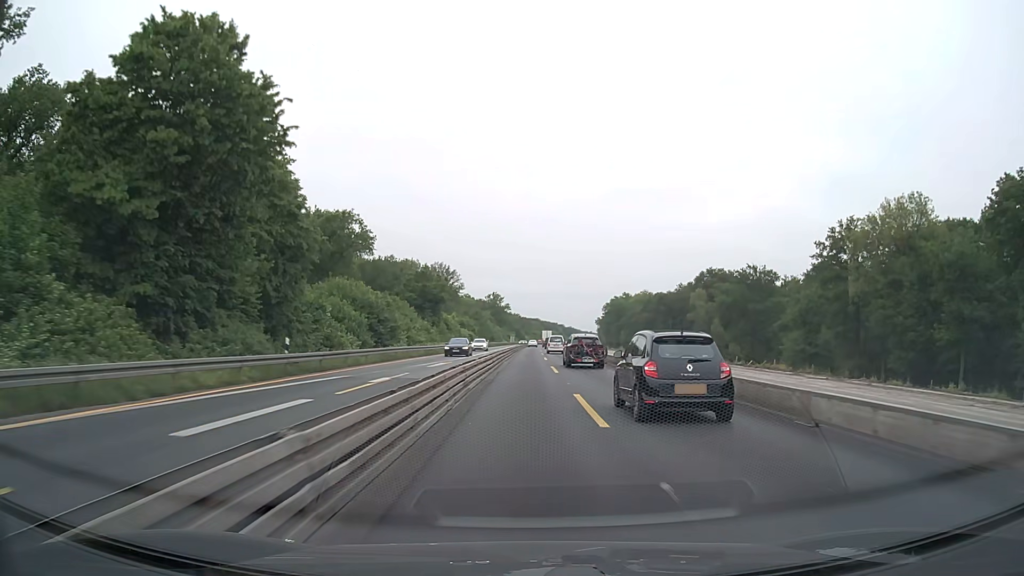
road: motorway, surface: asphalt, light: Day
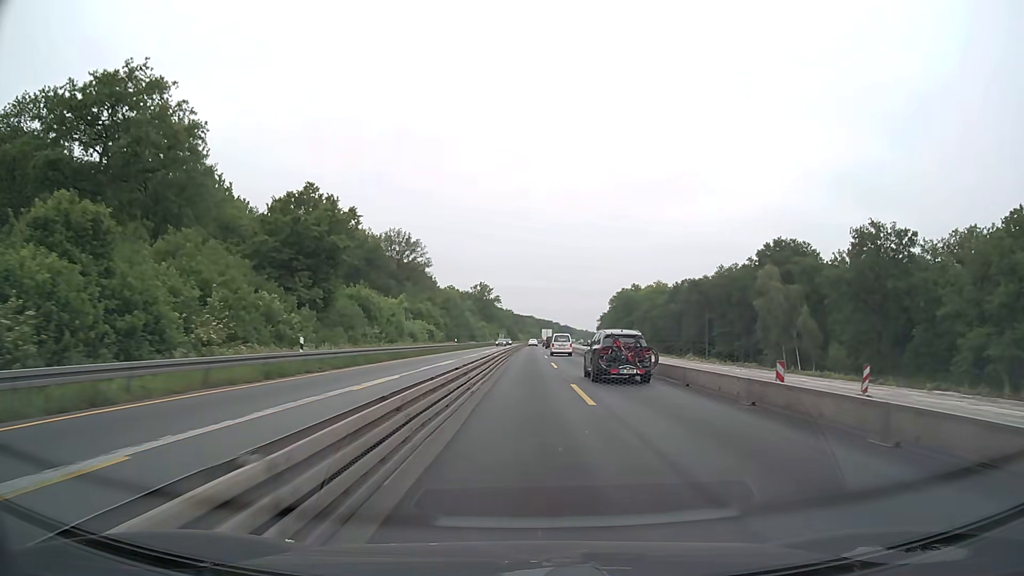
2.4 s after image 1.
(+0.2, +50.7) m; +1°
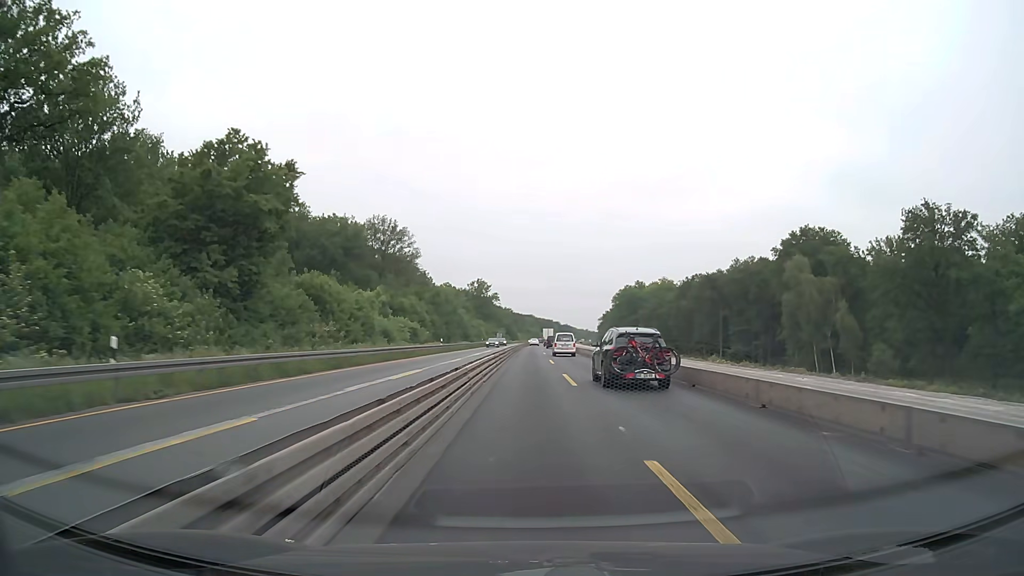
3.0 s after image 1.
(0.0, +12.7) m; 0°
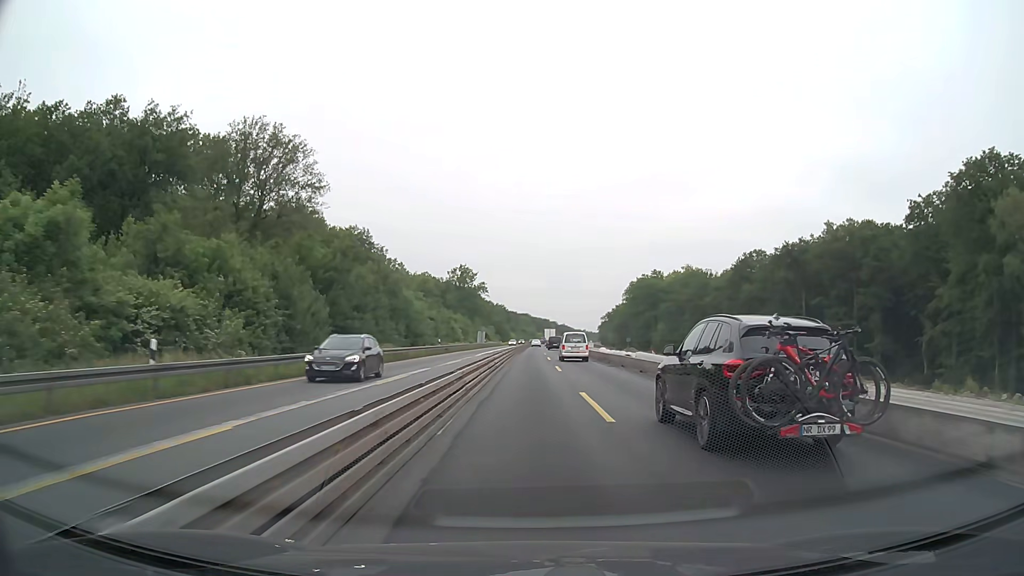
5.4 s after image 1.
(+0.2, +50.7) m; 0°
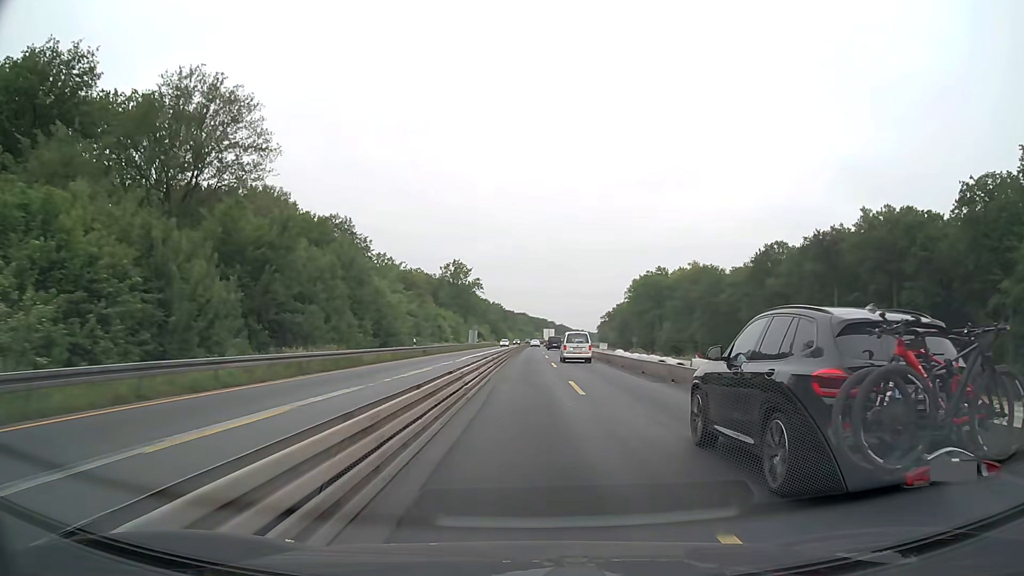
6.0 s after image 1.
(0.0, +12.7) m; 0°
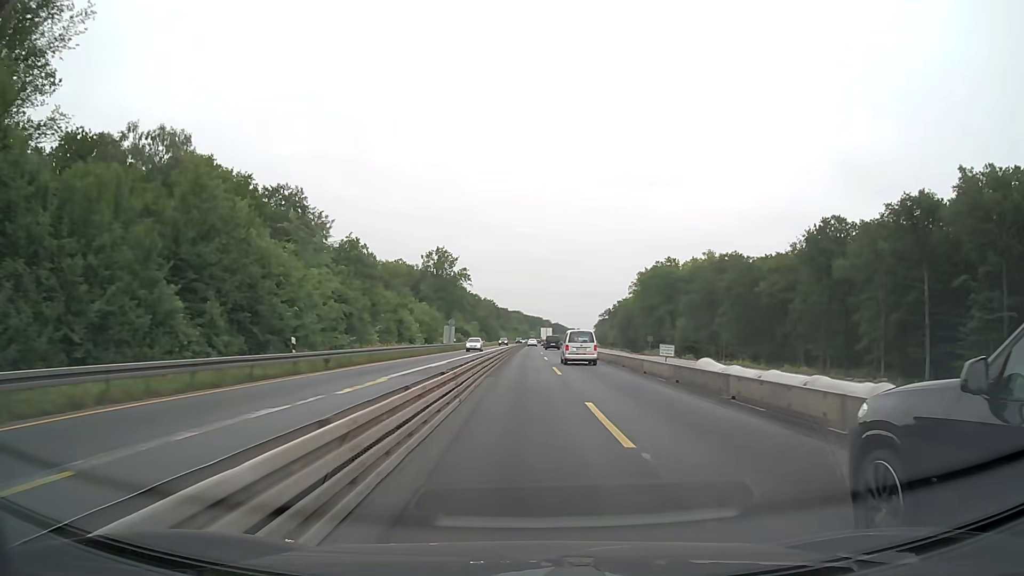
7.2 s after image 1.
(+0.1, +25.4) m; +1°
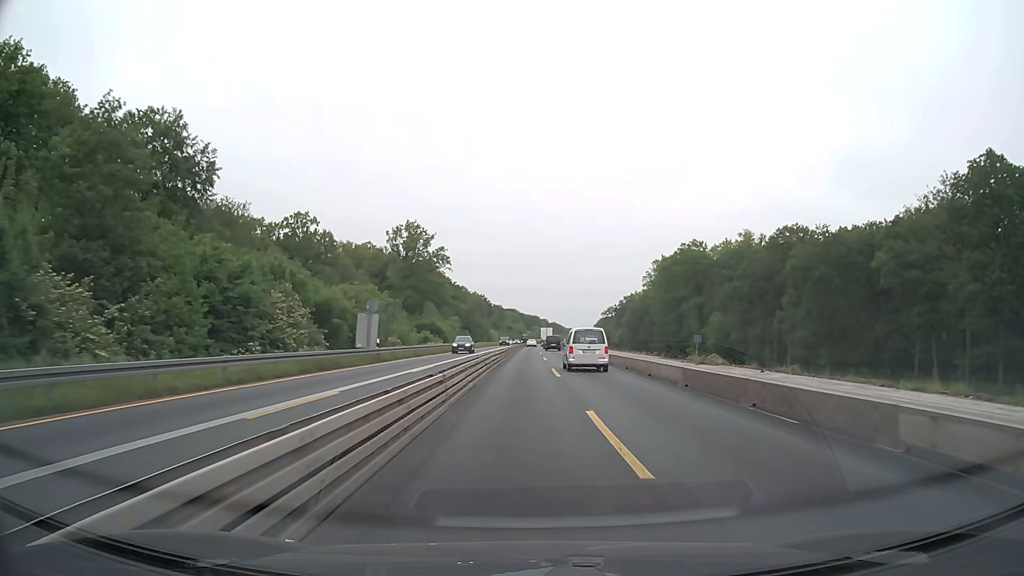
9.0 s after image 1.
(+0.1, +38.0) m; 0°
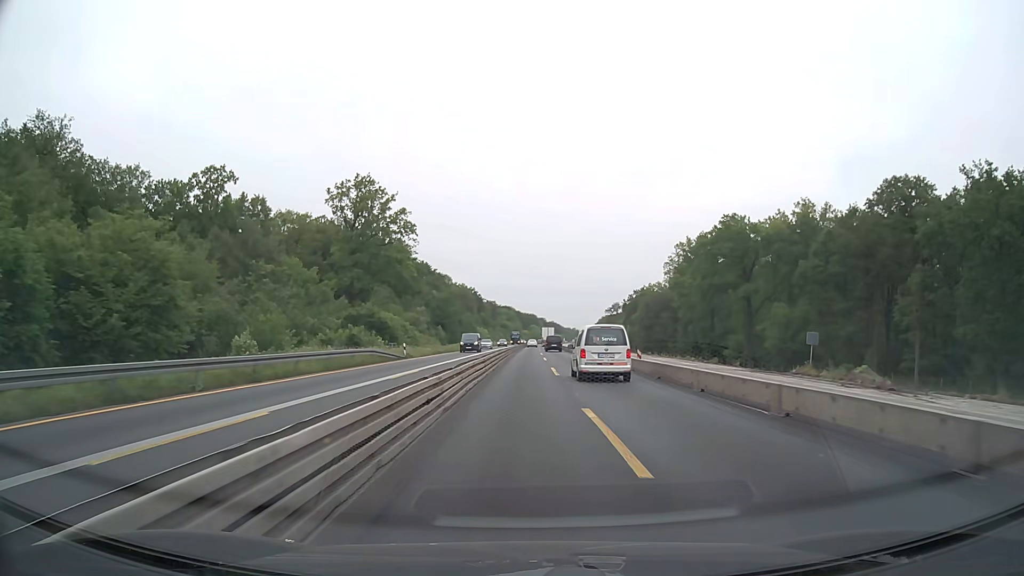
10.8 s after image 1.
(+0.1, +38.0) m; 0°
(0, +10) (0, +20) (0, +30) (0, +40) (0, +50) (0, +60) (0, +70) (0, +80) (+1, +90) (+1, +100) m
